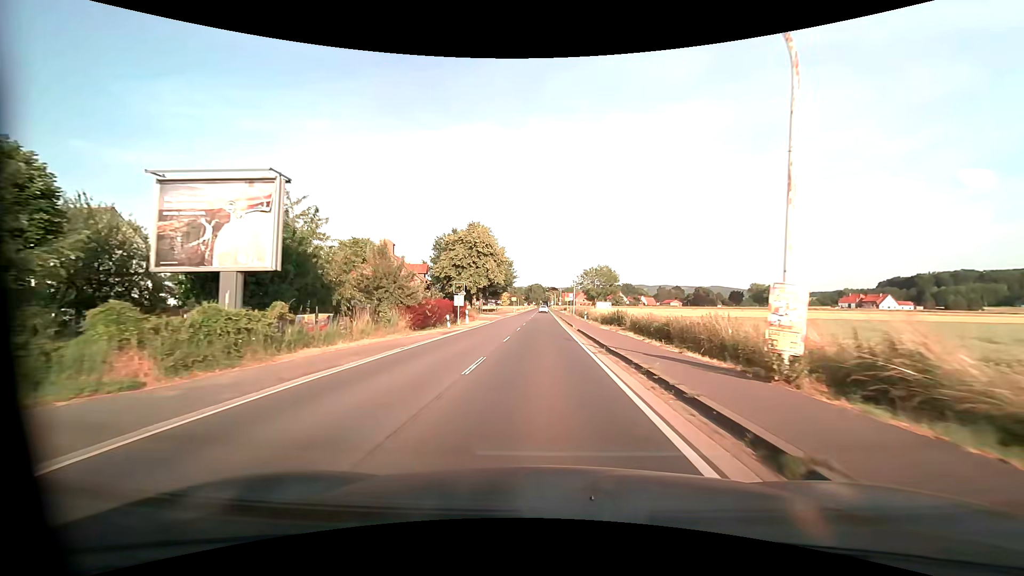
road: primary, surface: asphalt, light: Day
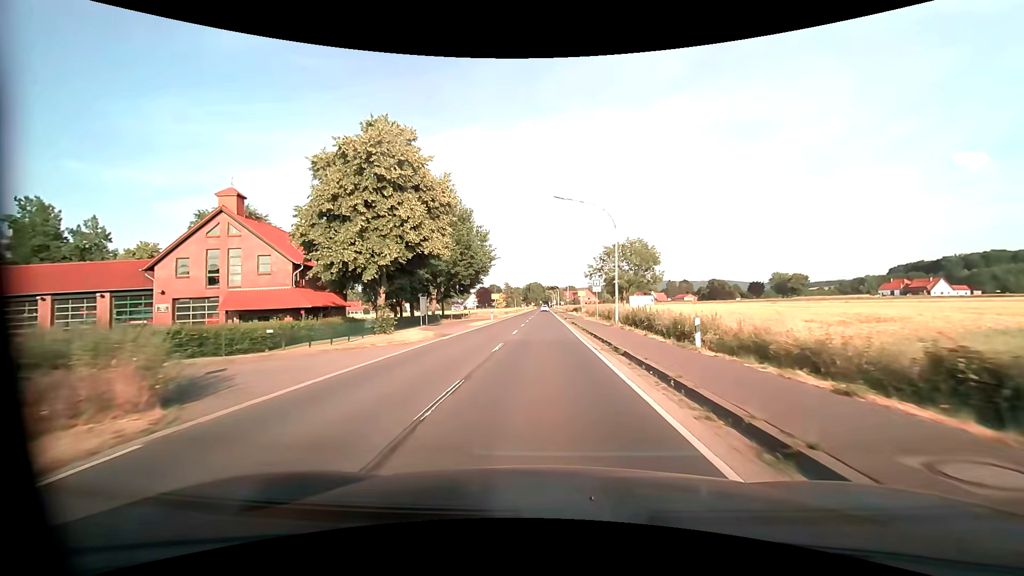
(-0.2, +40.3) m; 0°
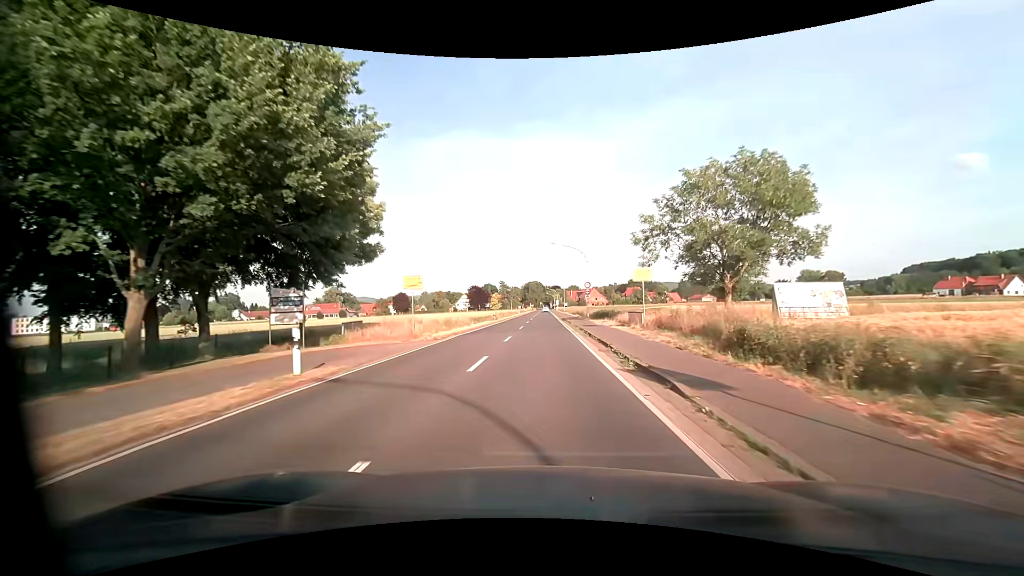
(+0.1, +40.8) m; 0°
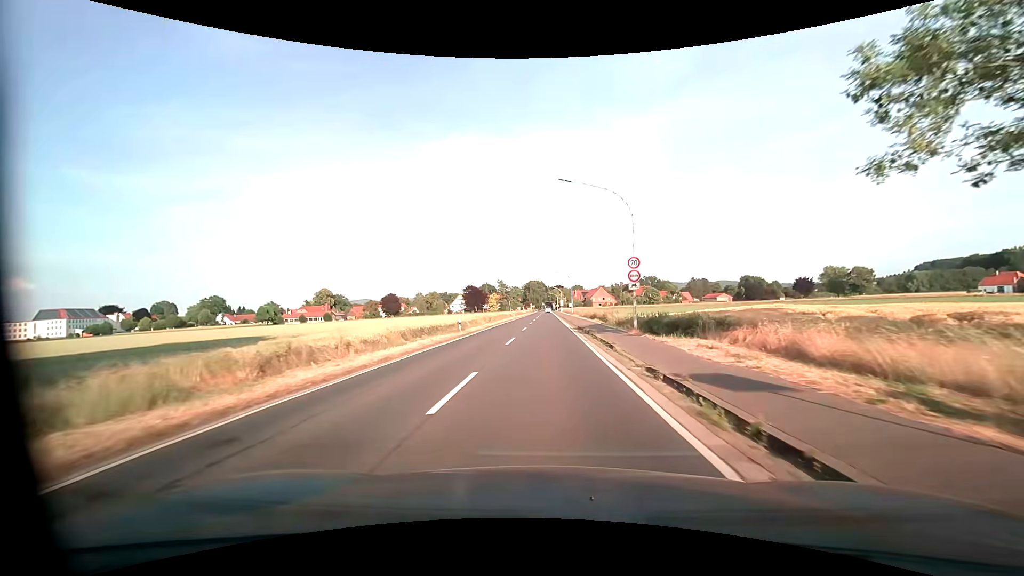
(0.0, +24.2) m; 0°
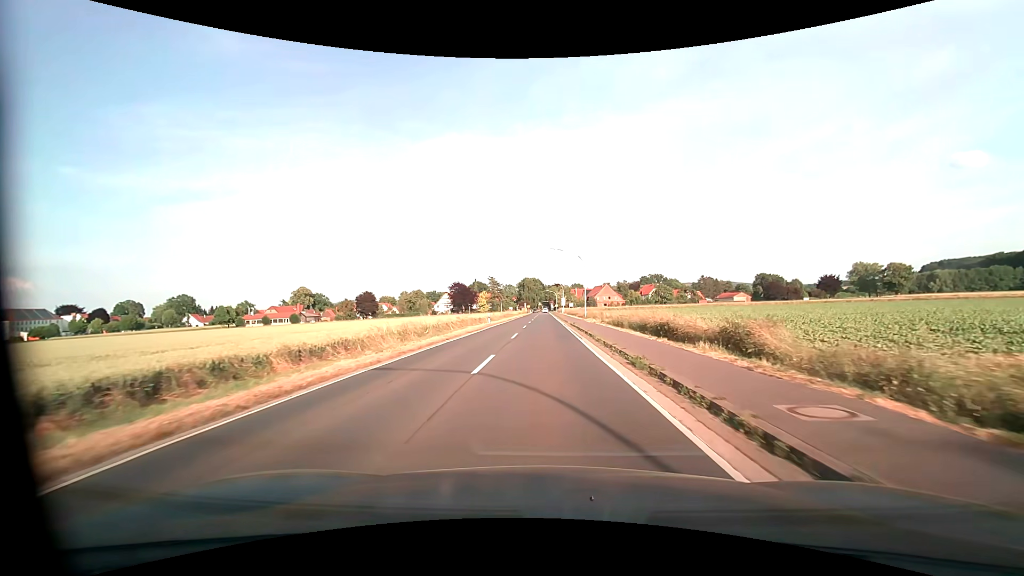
(+0.1, +33.0) m; +1°
(0, +10) (0, +20) (0, +30) (0, +40) (0, +50) (0, +60) (0, +70) (0, +80) (0, +90) (0, +100) m
